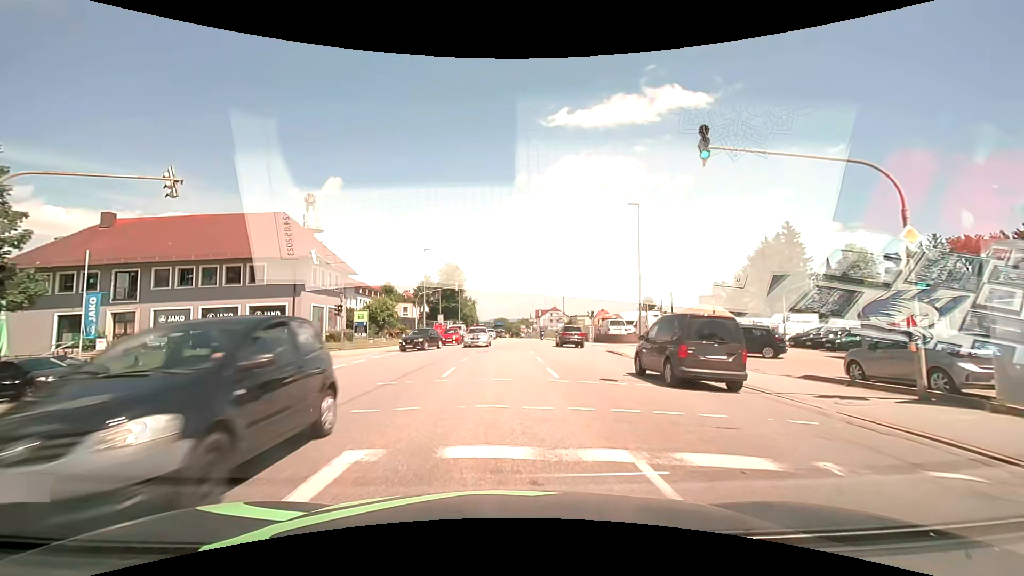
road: tertiary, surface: asphalt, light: Day
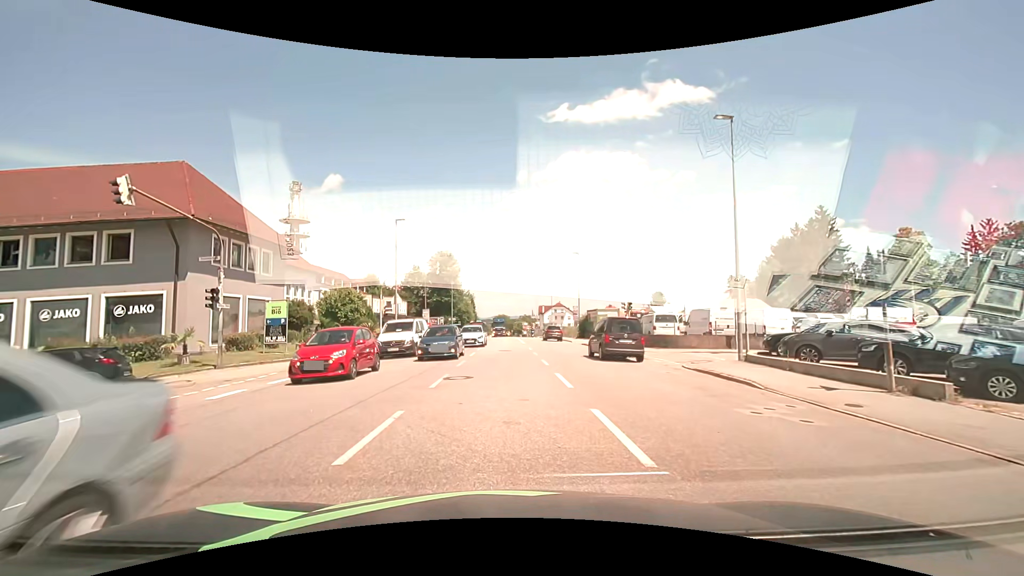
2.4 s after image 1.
(0.0, +14.1) m; +1°
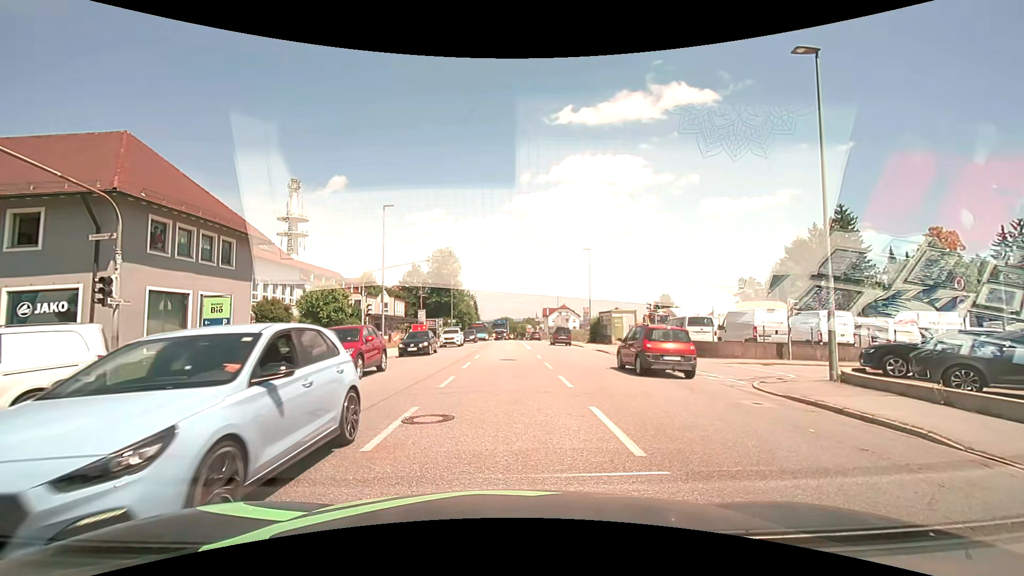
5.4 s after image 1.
(-0.2, +5.0) m; -3°
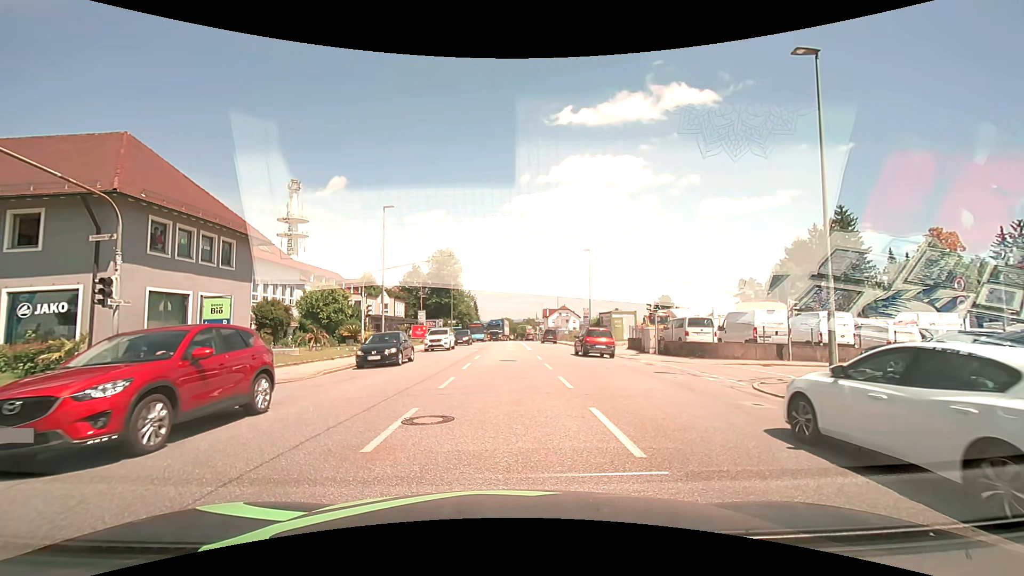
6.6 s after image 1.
(0.0, +0.1) m; 0°
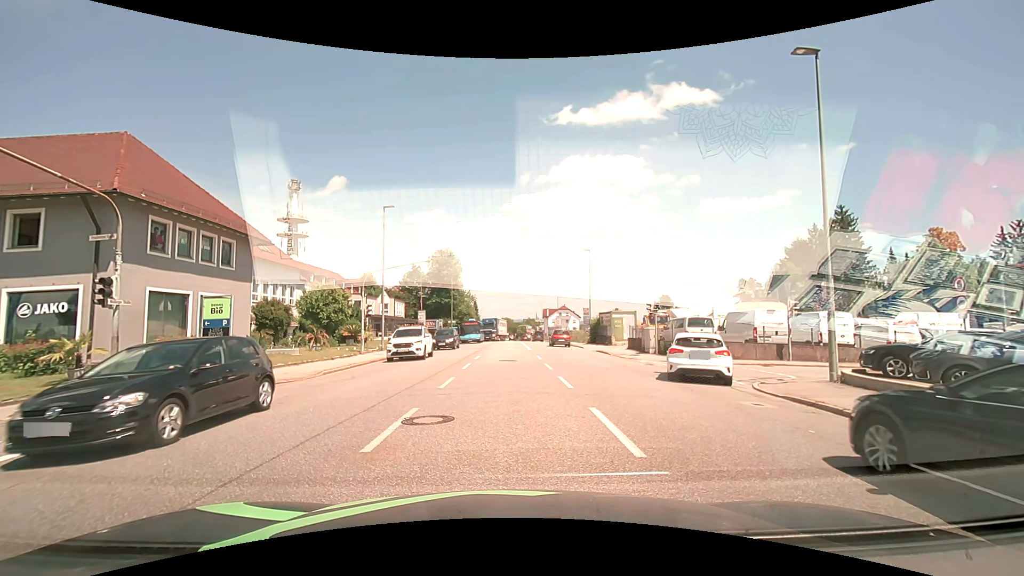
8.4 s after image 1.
(0.0, 0.0) m; 0°
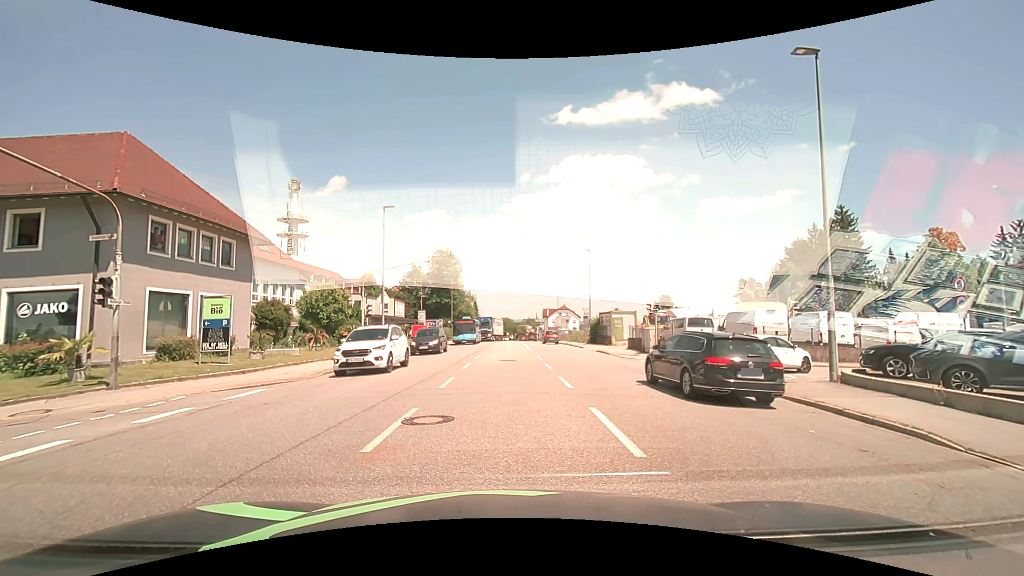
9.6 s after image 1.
(0.0, 0.0) m; 0°
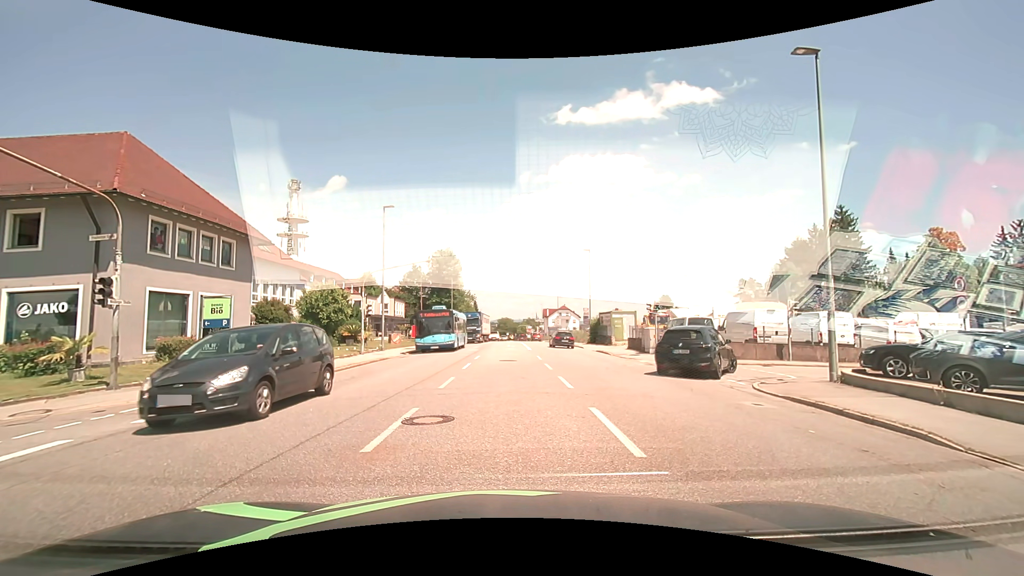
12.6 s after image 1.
(0.0, 0.0) m; 0°
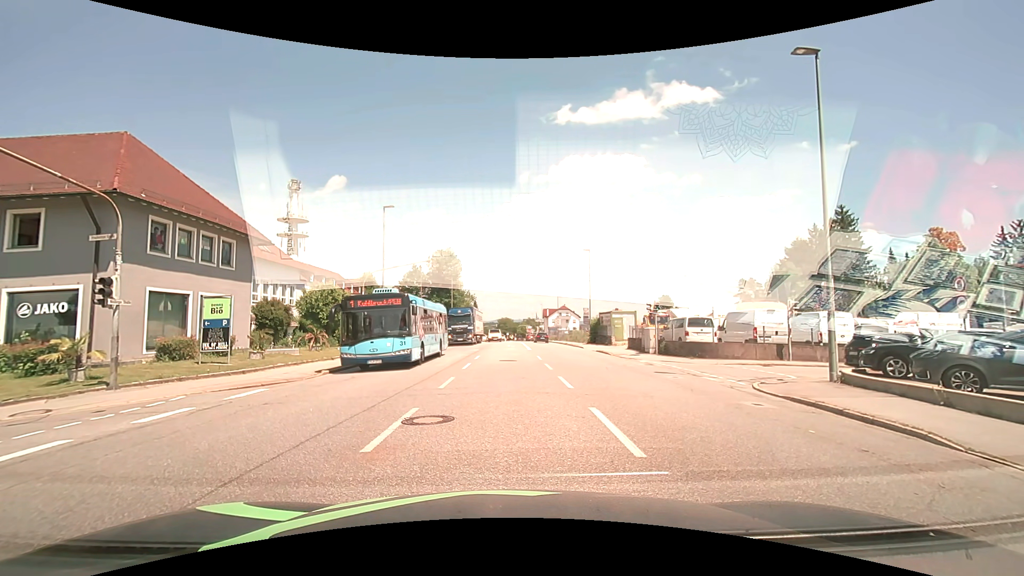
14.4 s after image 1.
(0.0, 0.0) m; 0°
